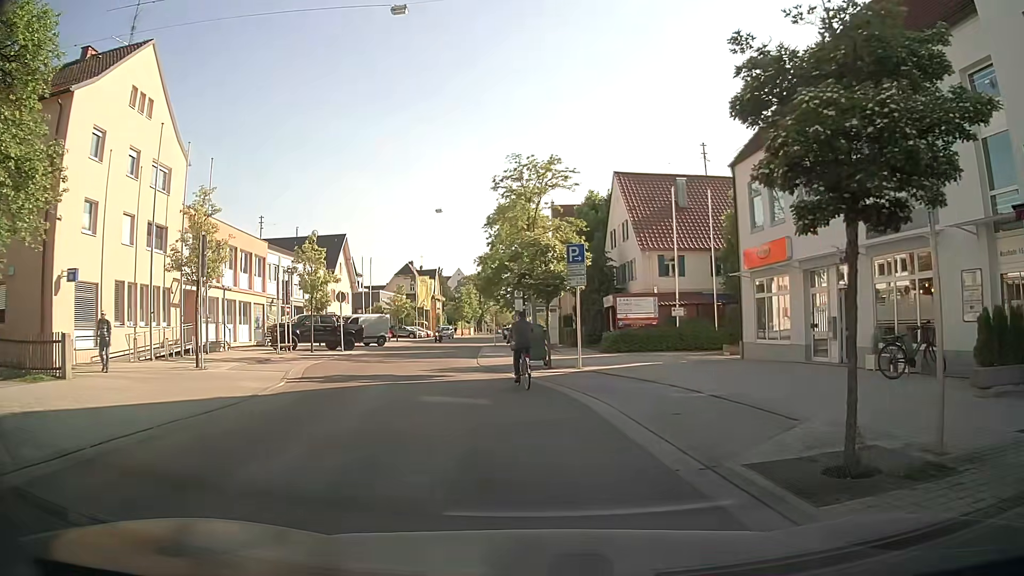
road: tertiary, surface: asphalt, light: Day
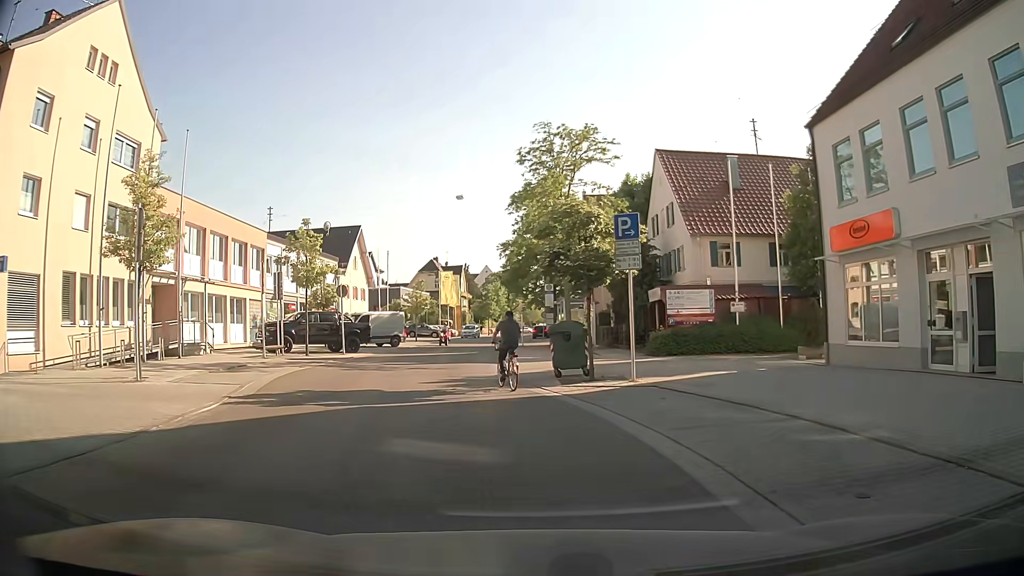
(-0.1, +5.3) m; -2°
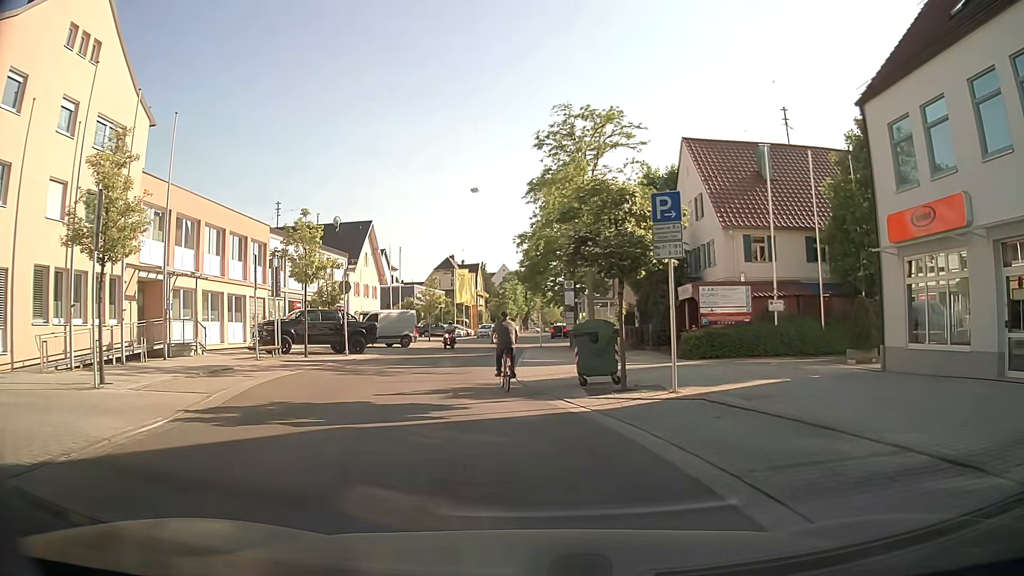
(0.0, +2.5) m; -2°
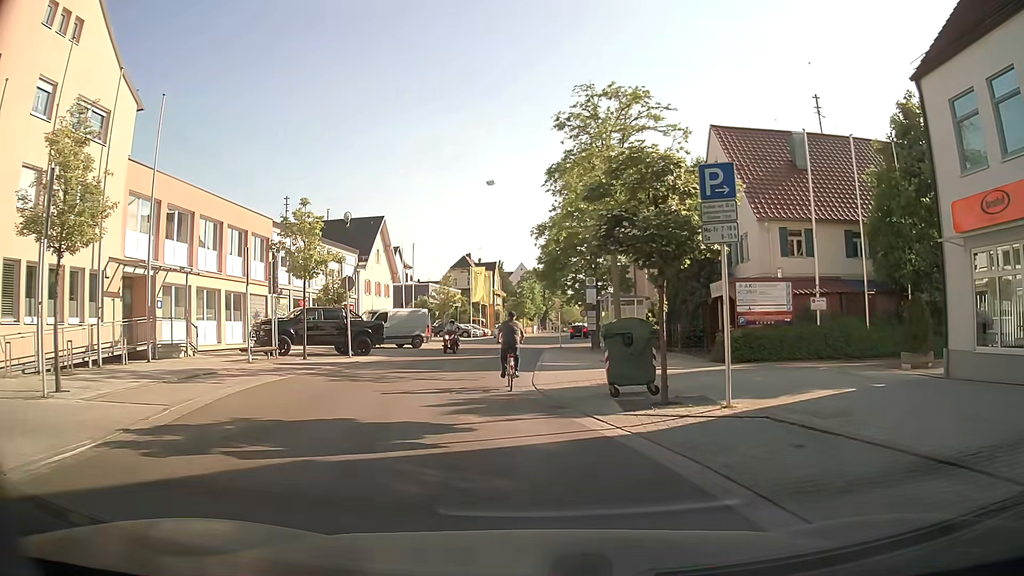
(0.0, +2.3) m; -1°
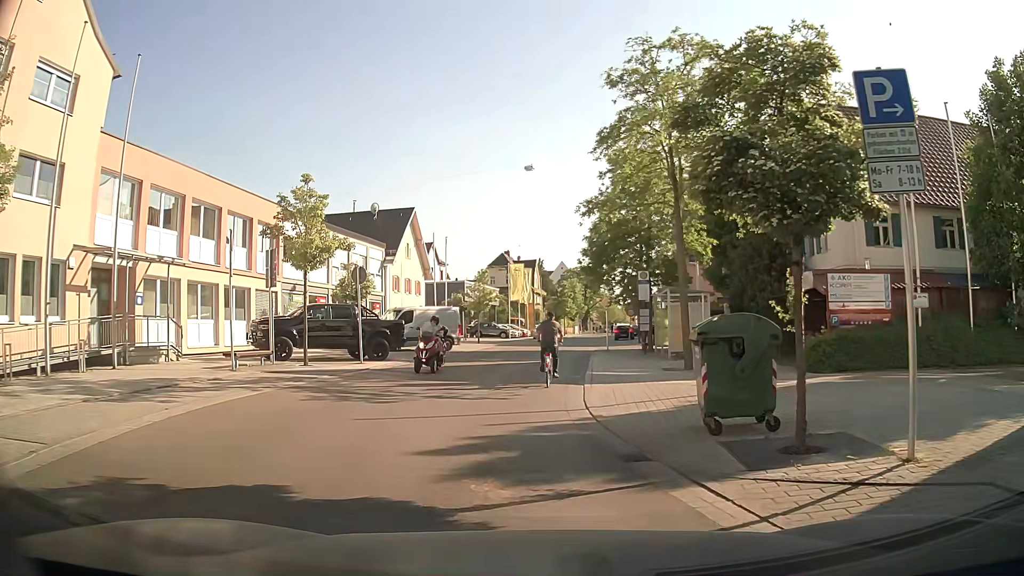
(-0.1, +4.3) m; -2°
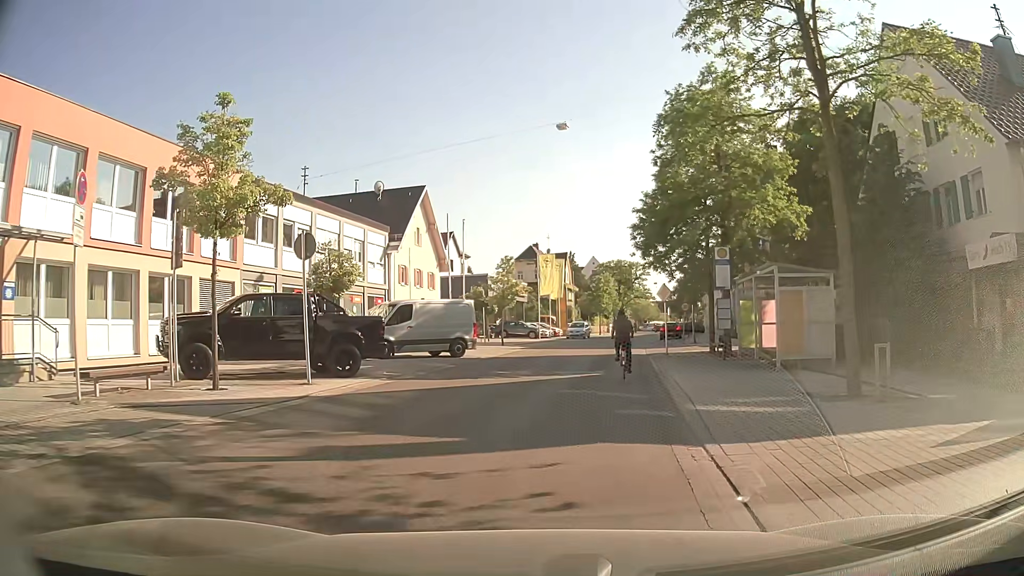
(-0.4, +8.4) m; -2°
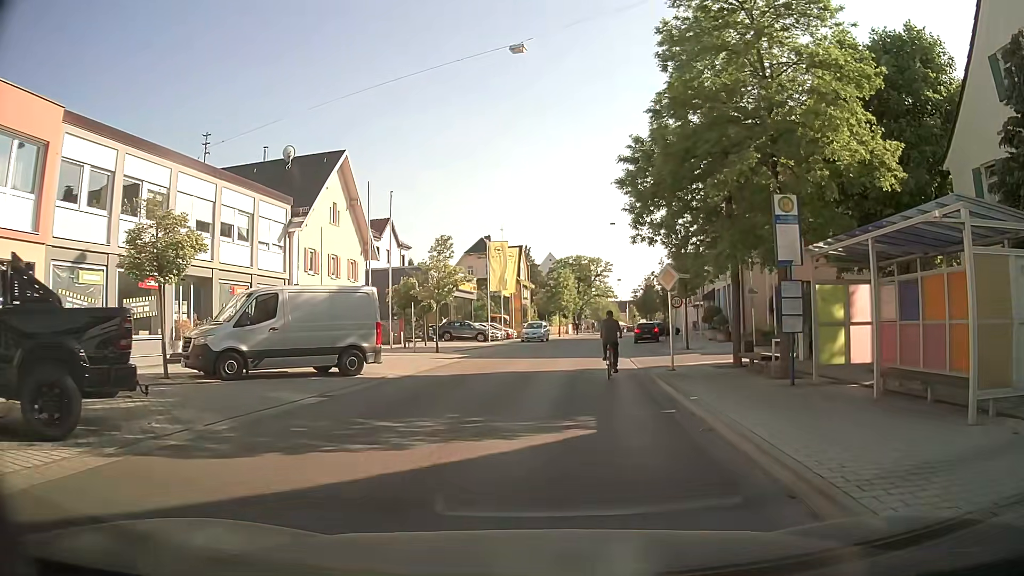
(+0.1, +9.8) m; +2°
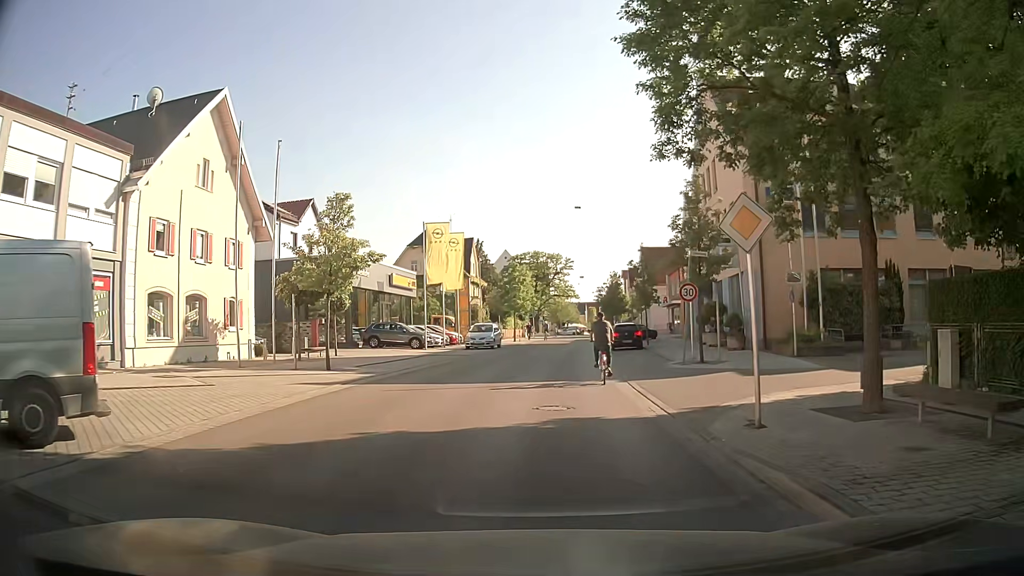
(+0.4, +10.7) m; +4°
